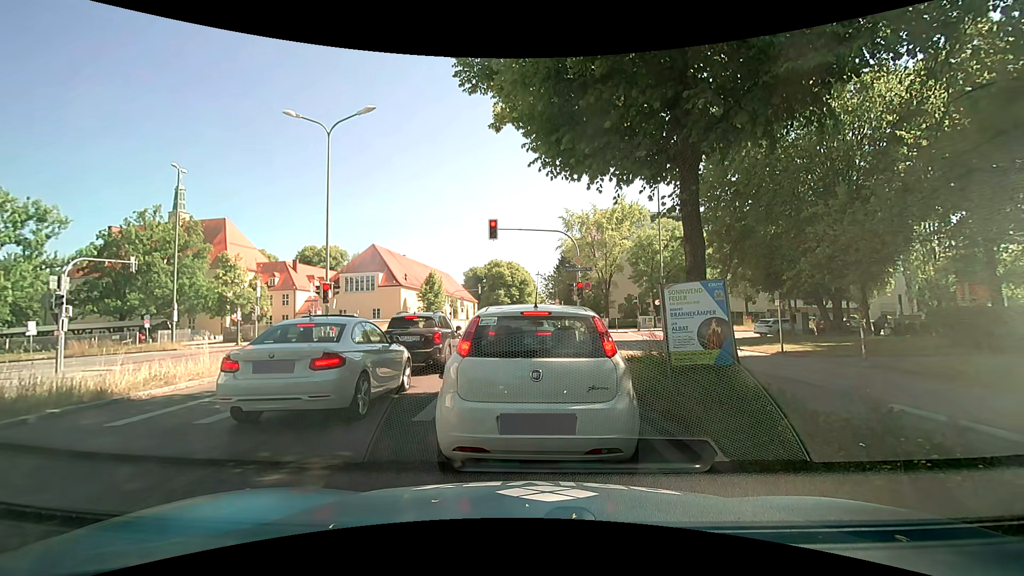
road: secondary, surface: asphalt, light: Day
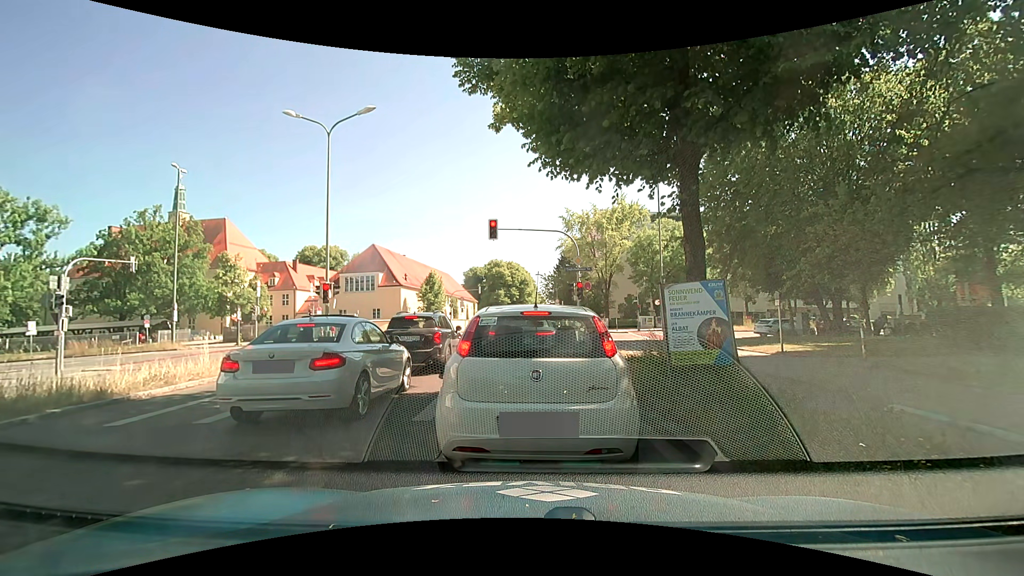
(0.0, 0.0) m; 0°
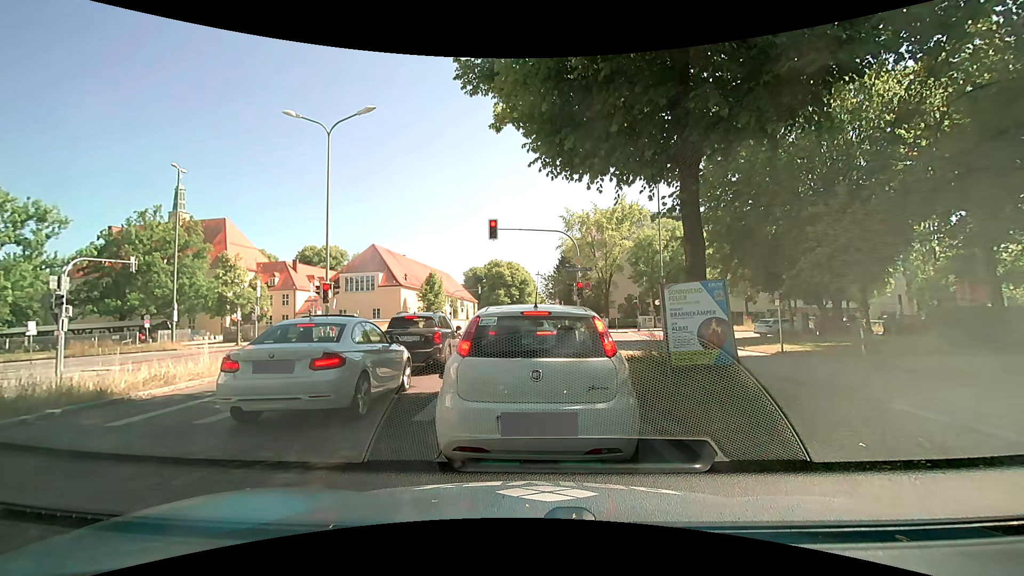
(0.0, 0.0) m; 0°
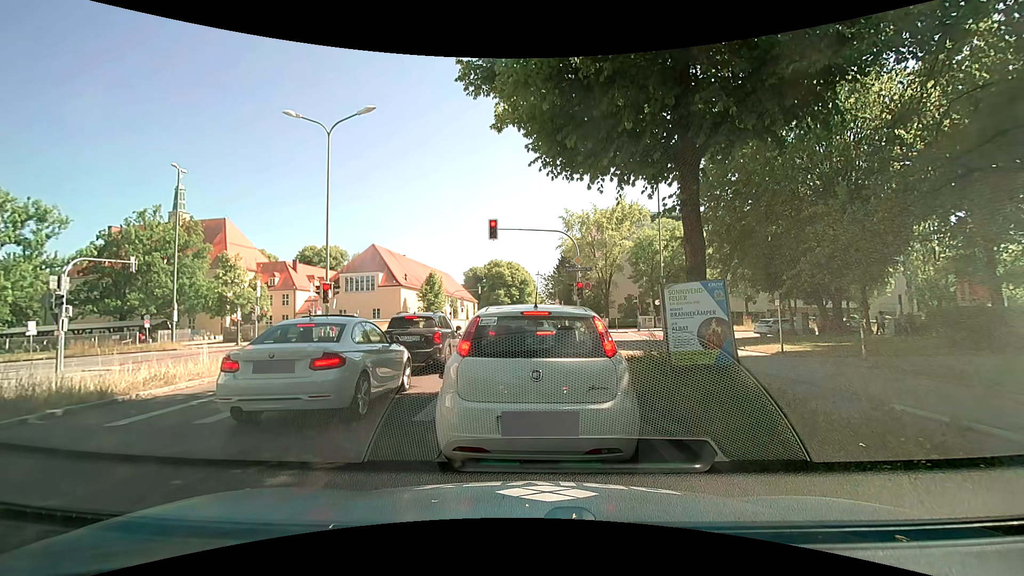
(0.0, 0.0) m; 0°
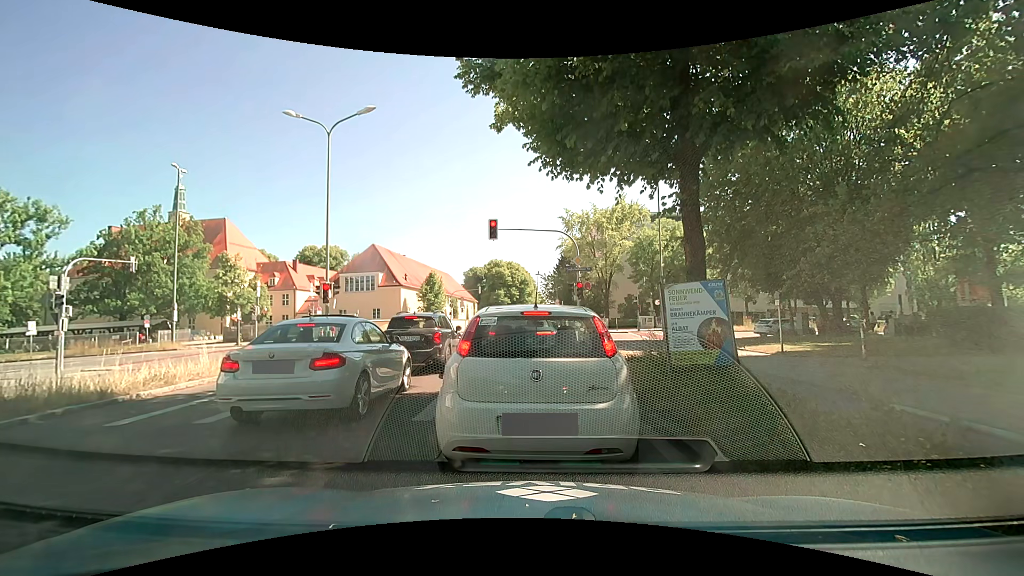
(0.0, 0.0) m; 0°
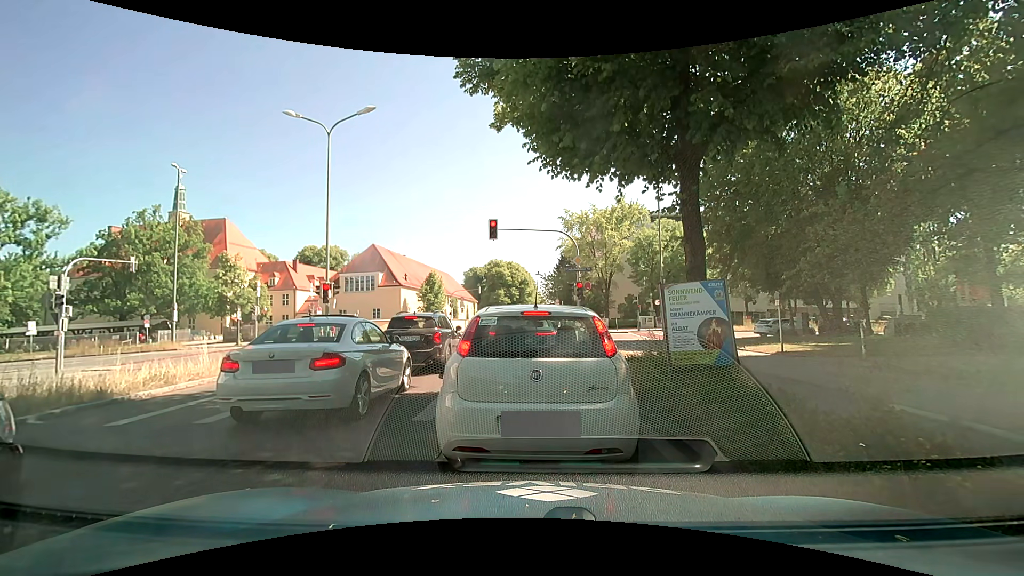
(0.0, 0.0) m; 0°
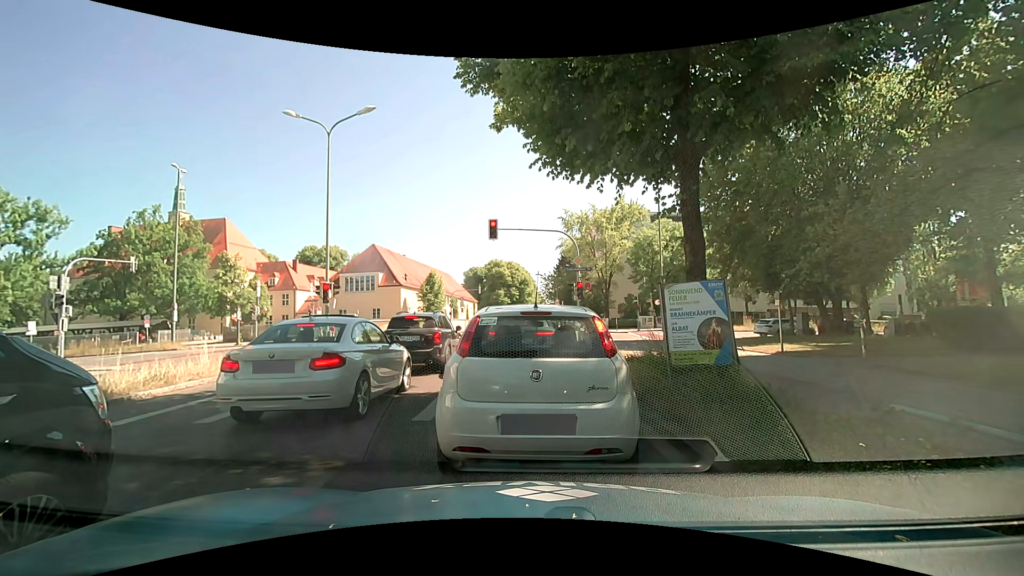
(0.0, 0.0) m; 0°
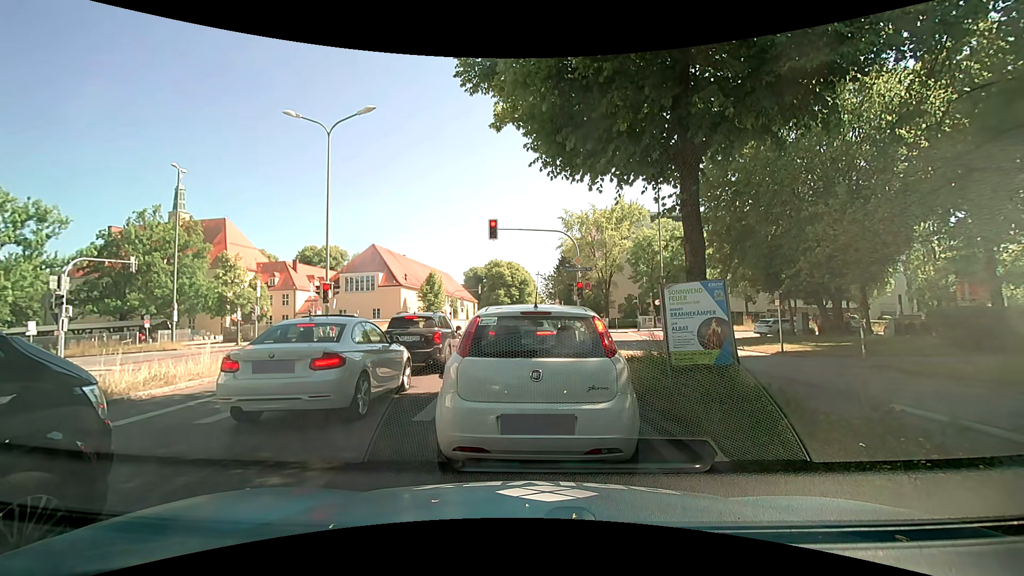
(0.0, 0.0) m; 0°
